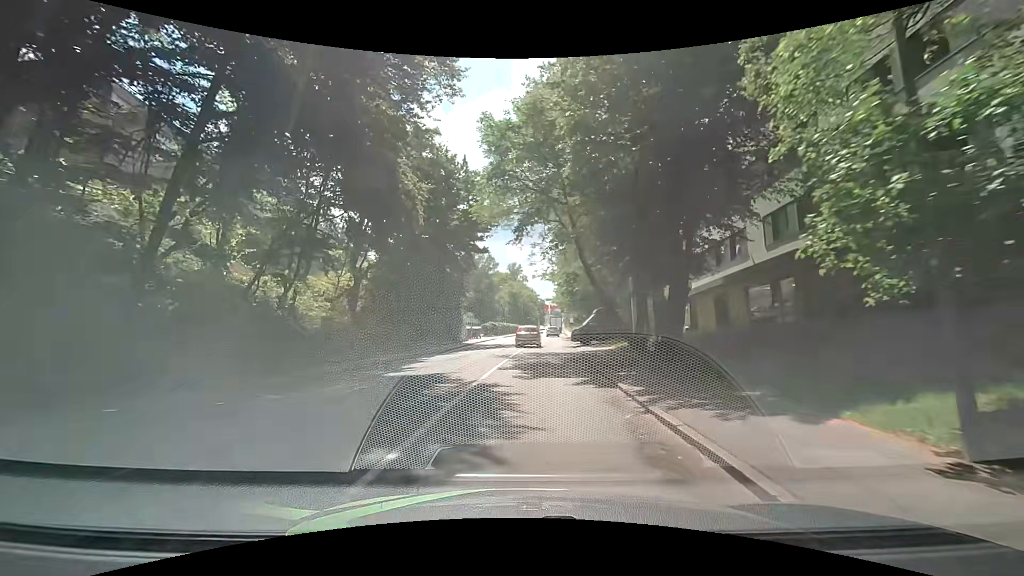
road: tertiary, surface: asphalt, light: Day
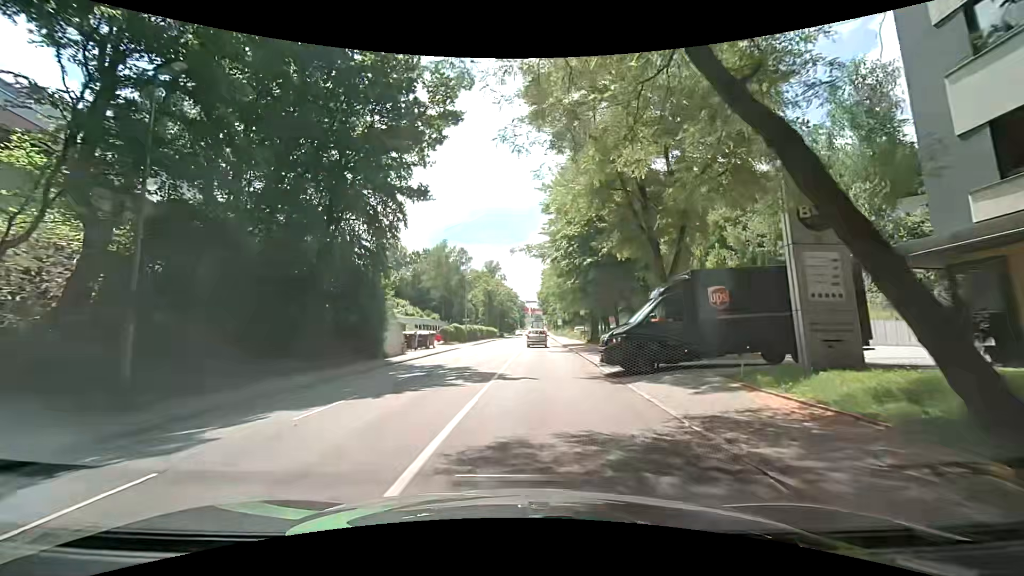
(+0.7, +20.7) m; +3°
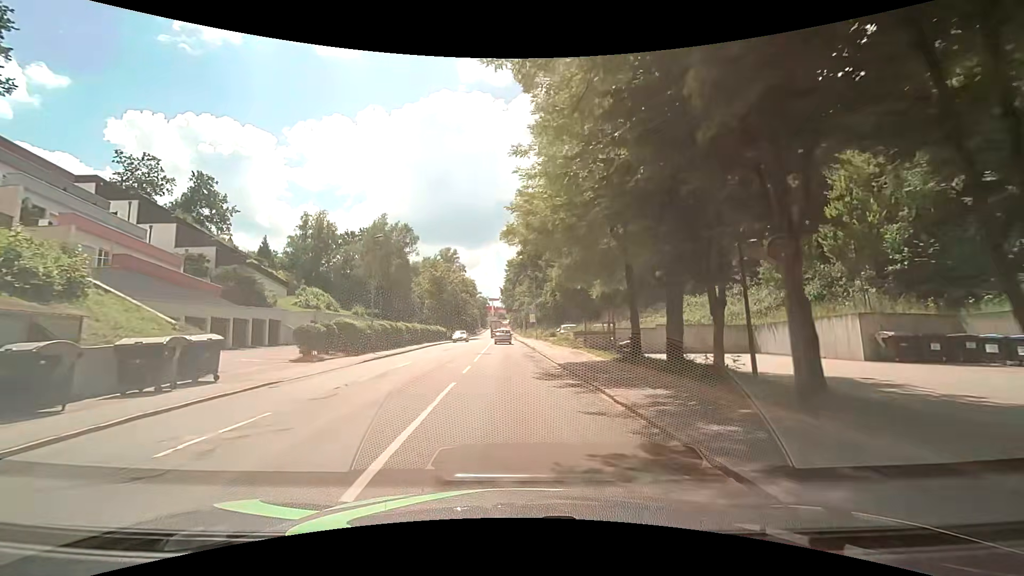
(+0.8, +27.1) m; +3°
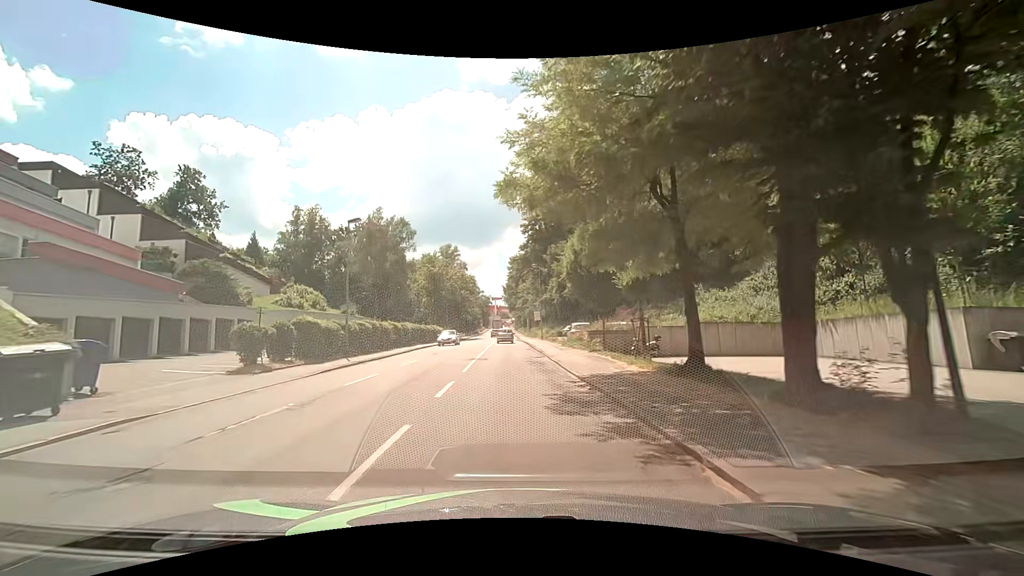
(+0.1, +5.7) m; +1°
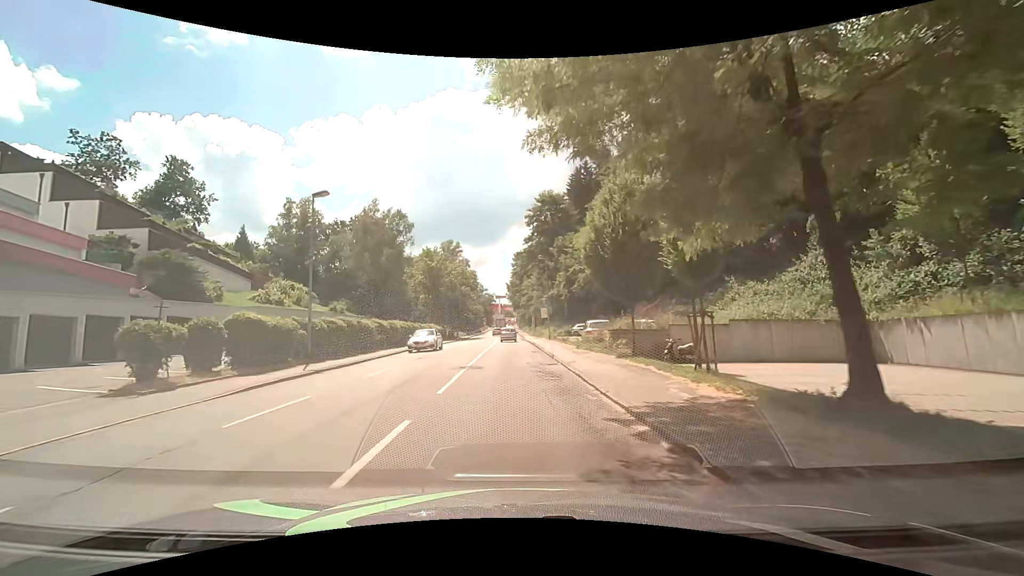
(0.0, +5.8) m; 0°
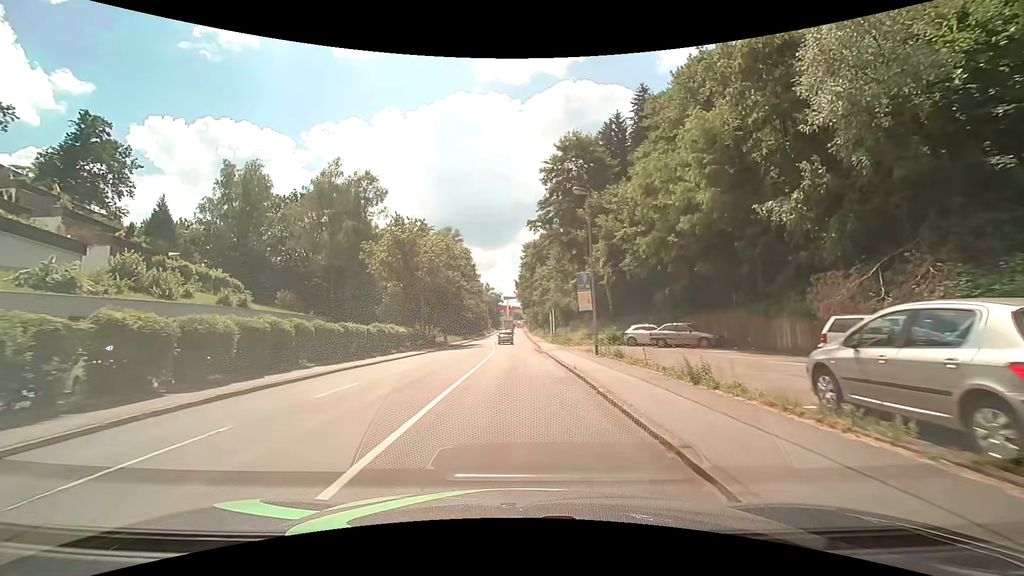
(-0.3, +24.5) m; -1°
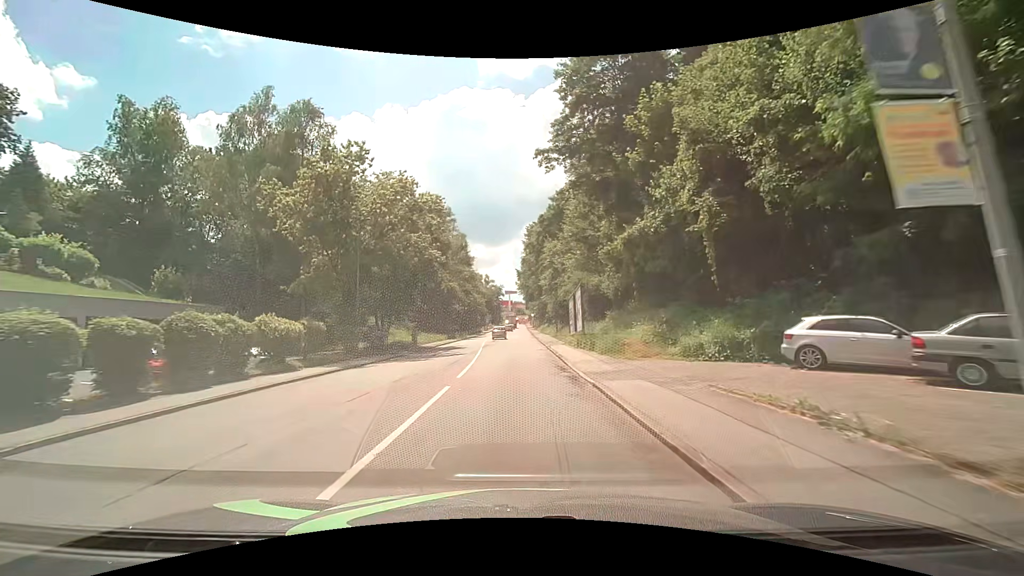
(0.0, +20.2) m; -1°
